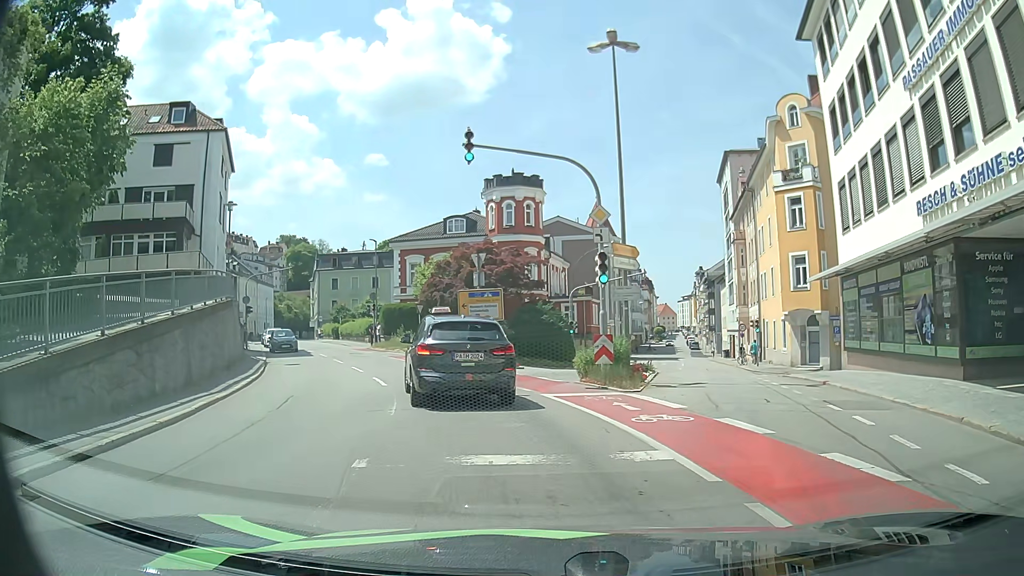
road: tertiary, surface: asphalt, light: Day
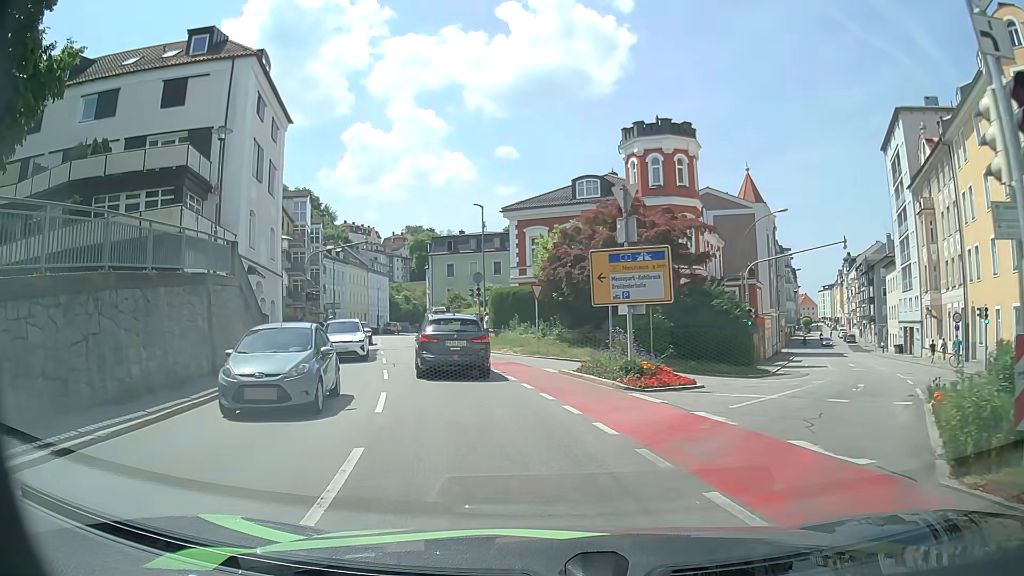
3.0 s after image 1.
(-0.9, +12.9) m; -9°
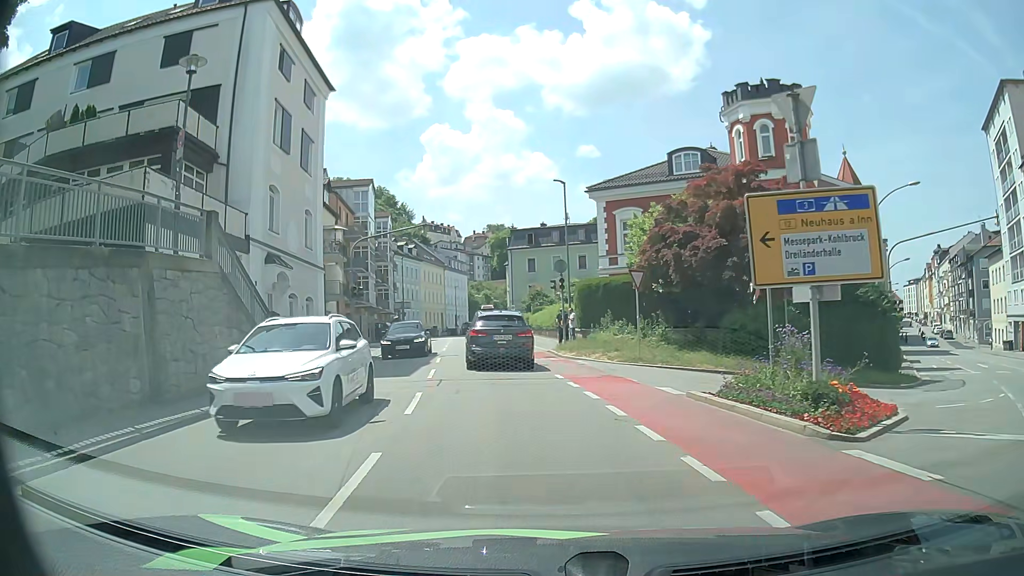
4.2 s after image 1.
(-0.6, +6.7) m; -8°
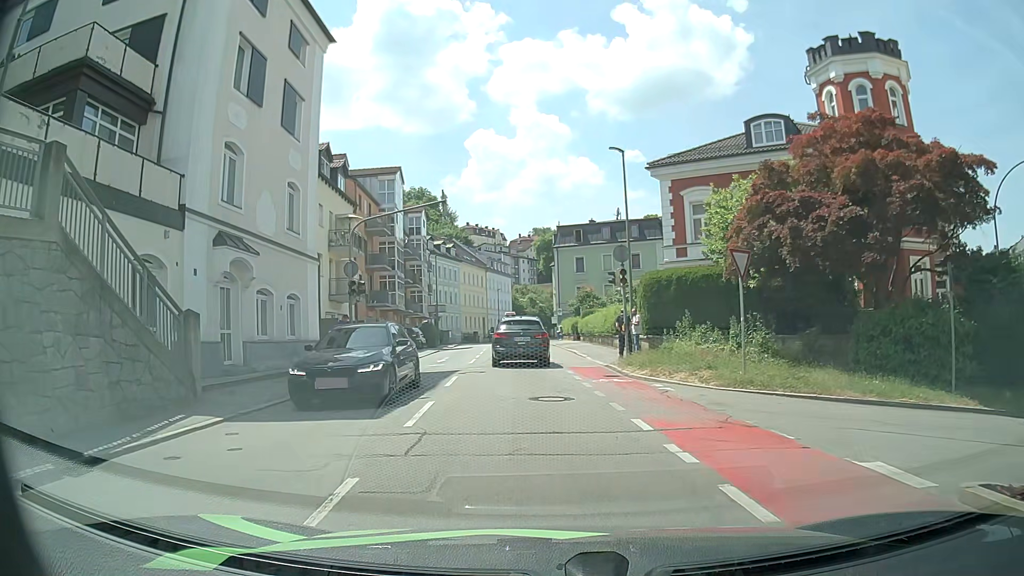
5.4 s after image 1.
(-0.3, +7.3) m; -5°
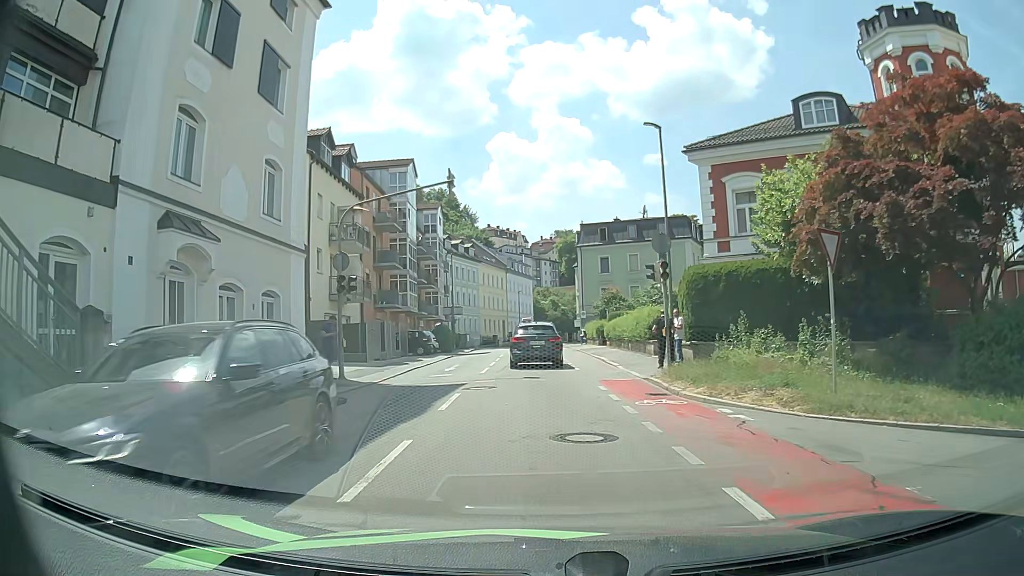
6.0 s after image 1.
(-0.1, +3.9) m; -2°
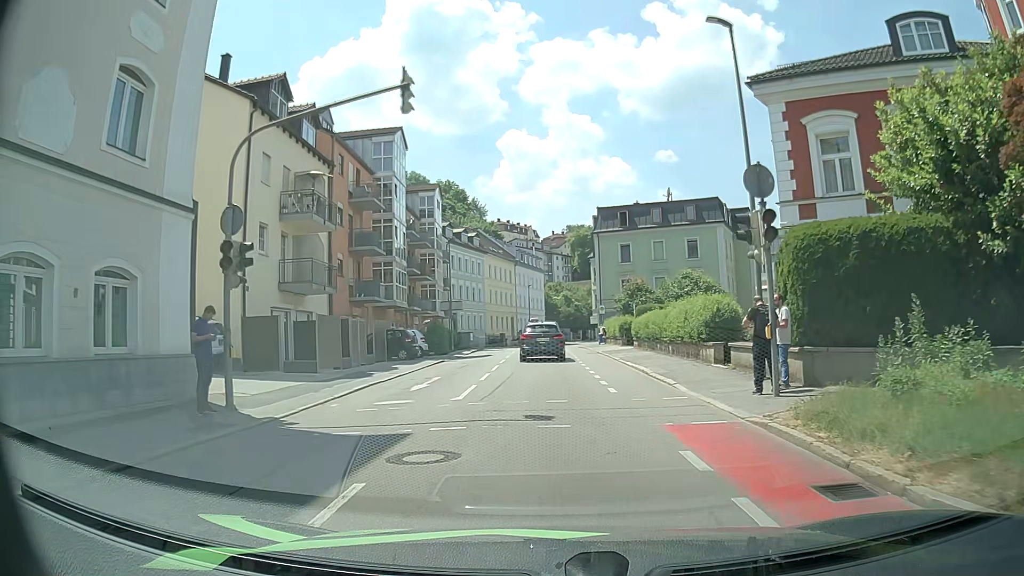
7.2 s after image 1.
(-0.1, +8.4) m; -2°
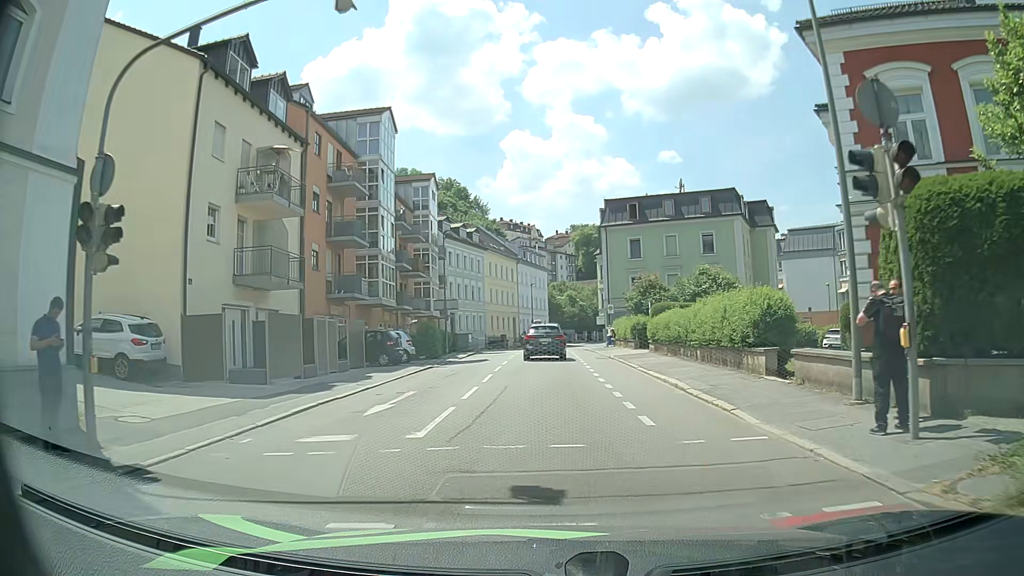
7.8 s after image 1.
(+0.1, +4.5) m; +1°
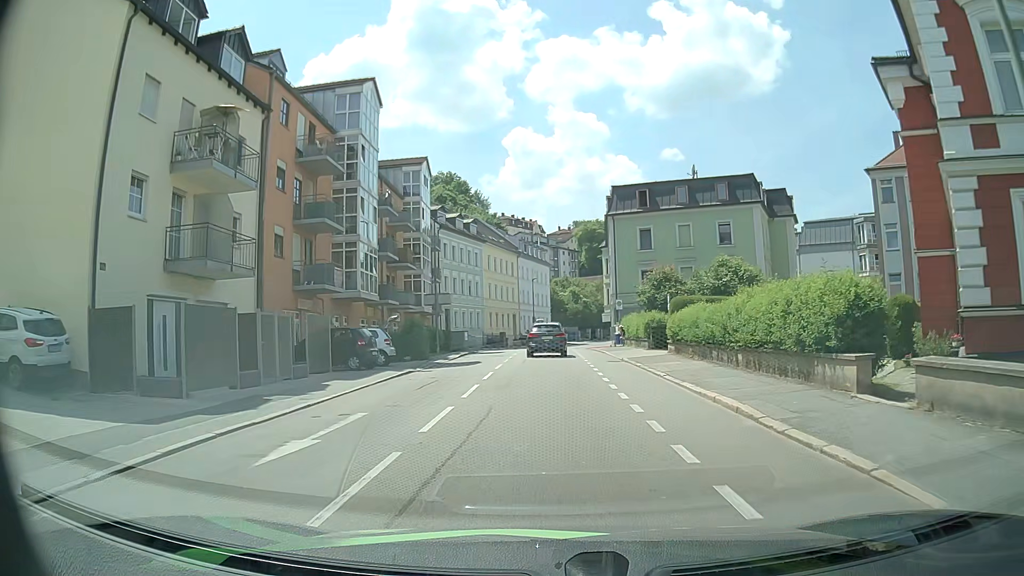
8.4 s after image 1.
(0.0, +4.8) m; -1°
(0, +10) (0, +20) (0, +30) (0, +40) (+1, +50) (+1, +60) (+2, +70) (+4, +80) (+7, +89) (+10, +99) m
